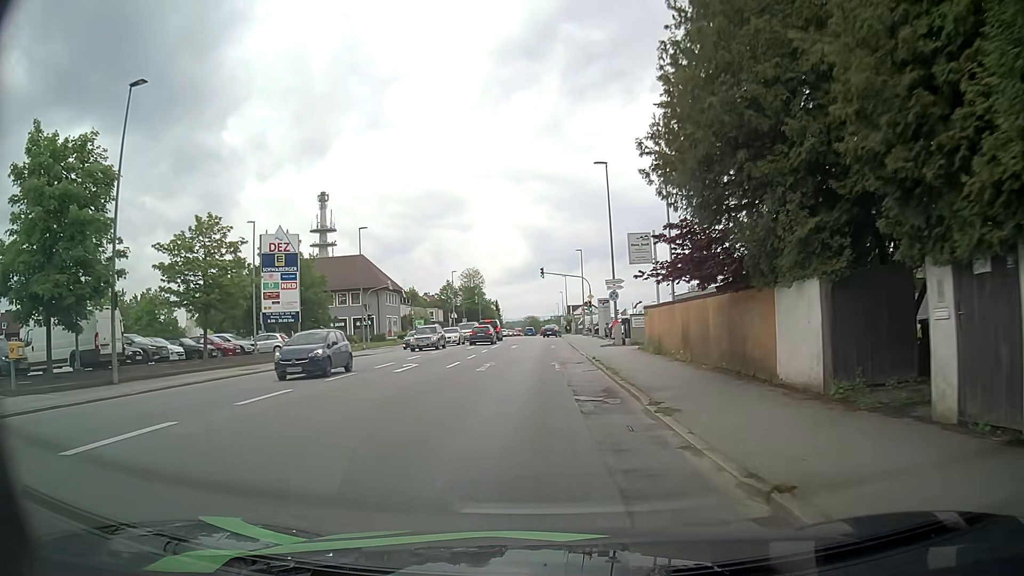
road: tertiary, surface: asphalt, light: Day
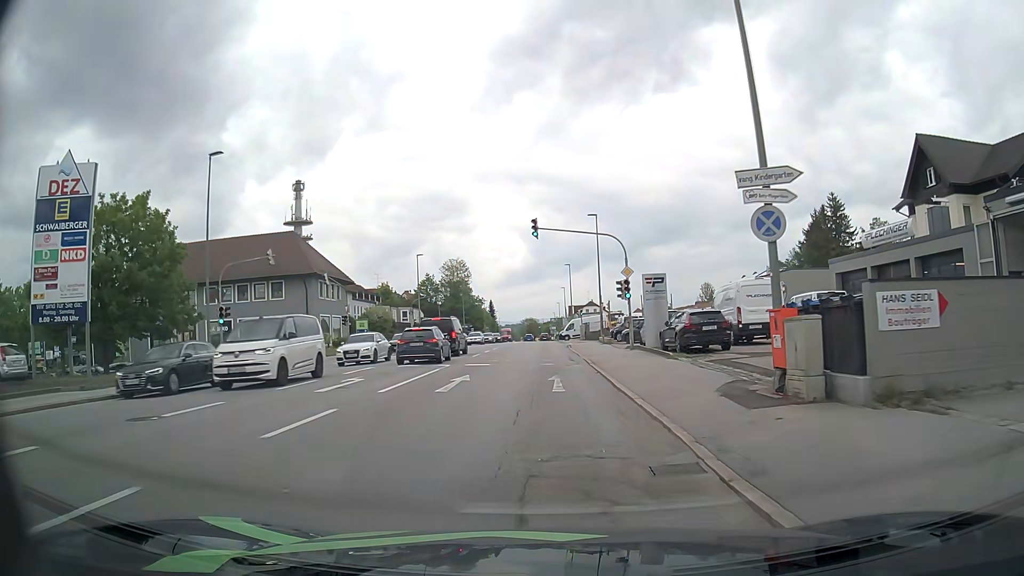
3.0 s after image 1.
(+0.4, +27.2) m; +1°
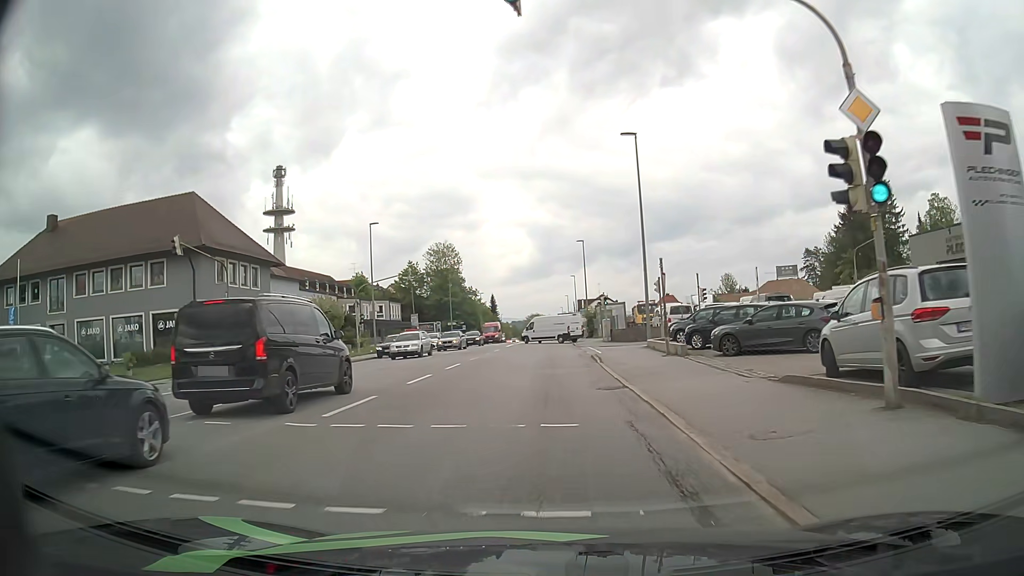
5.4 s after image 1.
(-0.2, +22.5) m; -1°
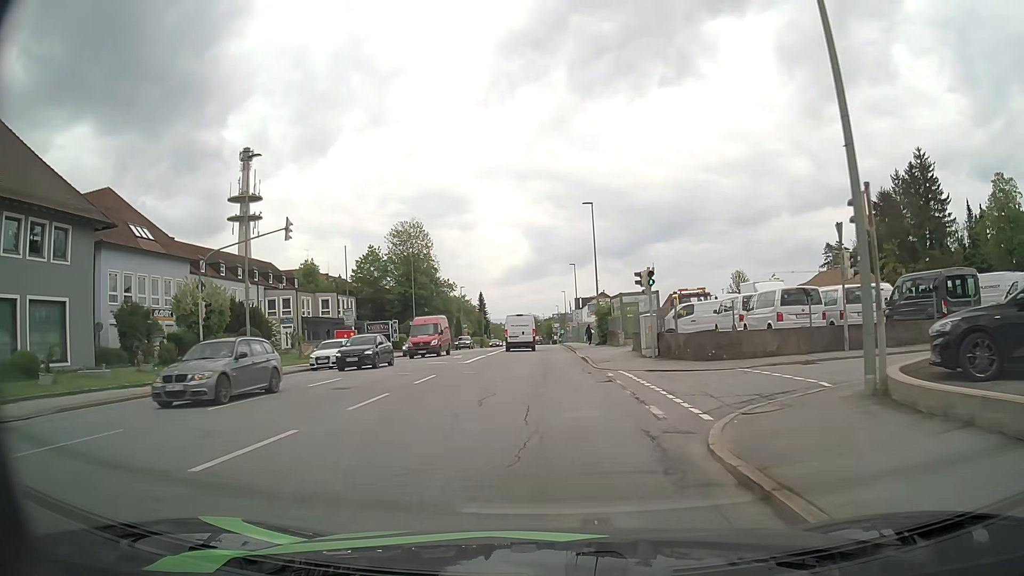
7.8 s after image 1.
(+0.1, +22.5) m; 0°
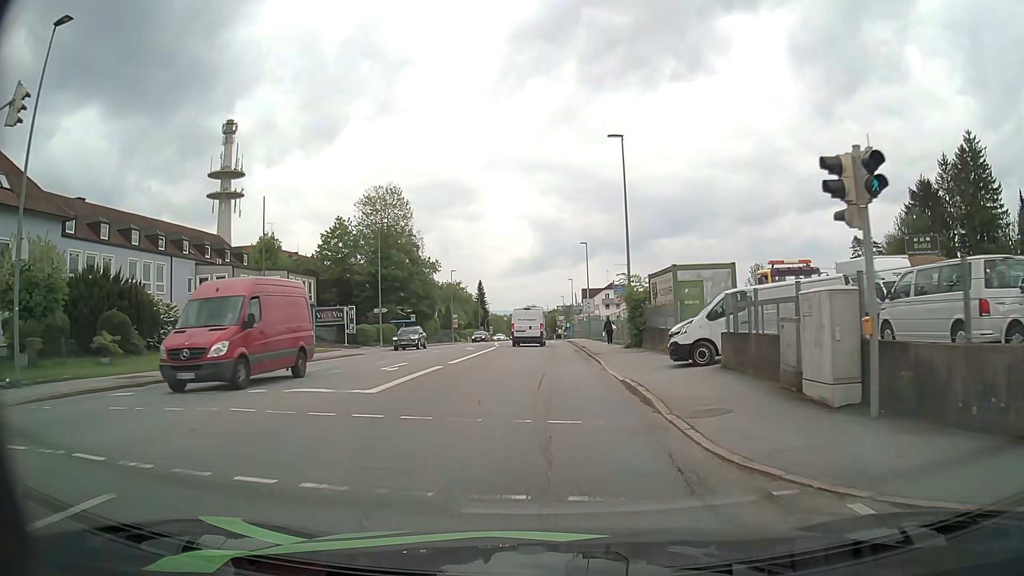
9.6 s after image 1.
(0.0, +16.4) m; 0°
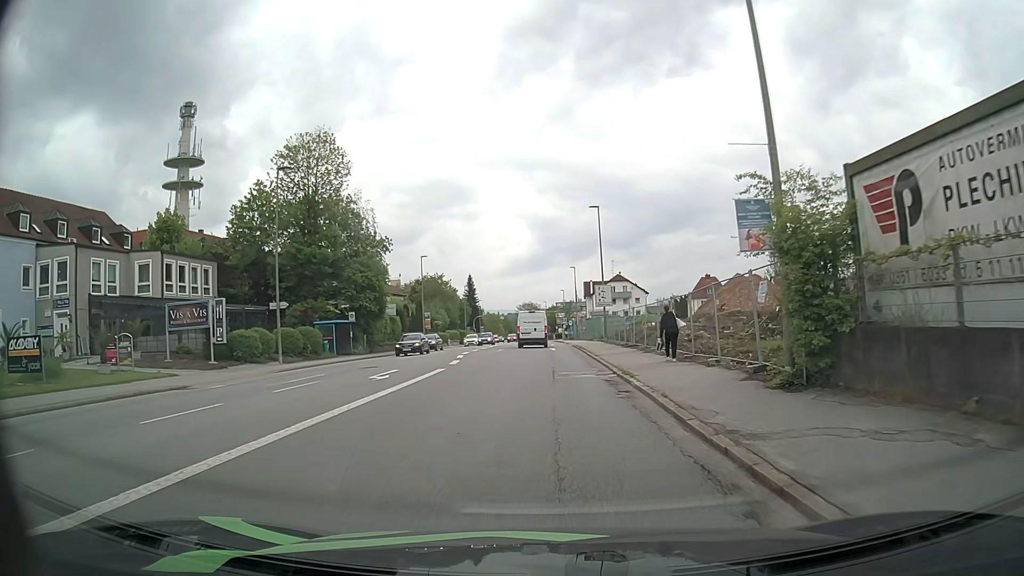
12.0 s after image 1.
(+0.1, +21.5) m; 0°
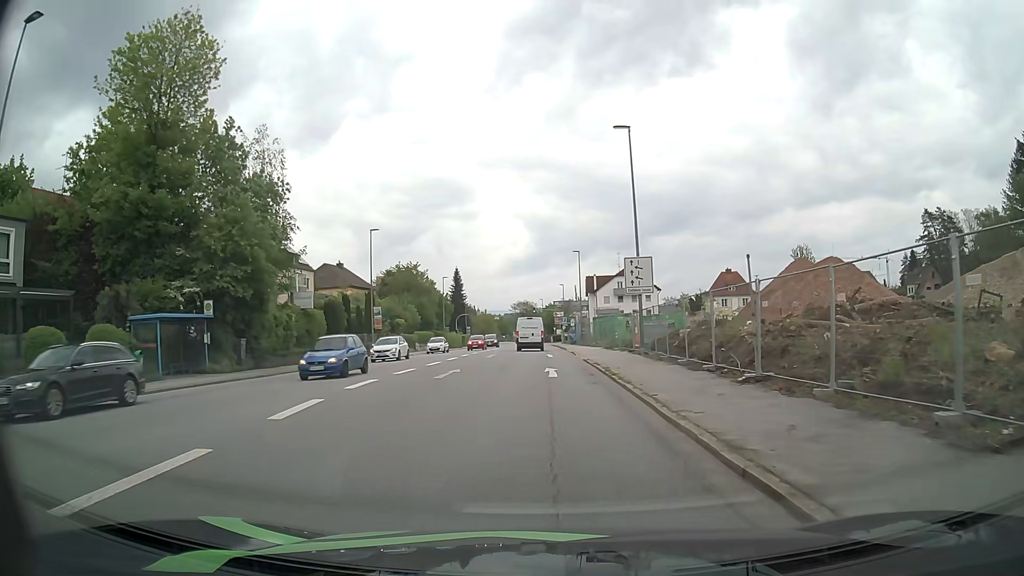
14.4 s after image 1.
(+0.1, +21.2) m; +1°
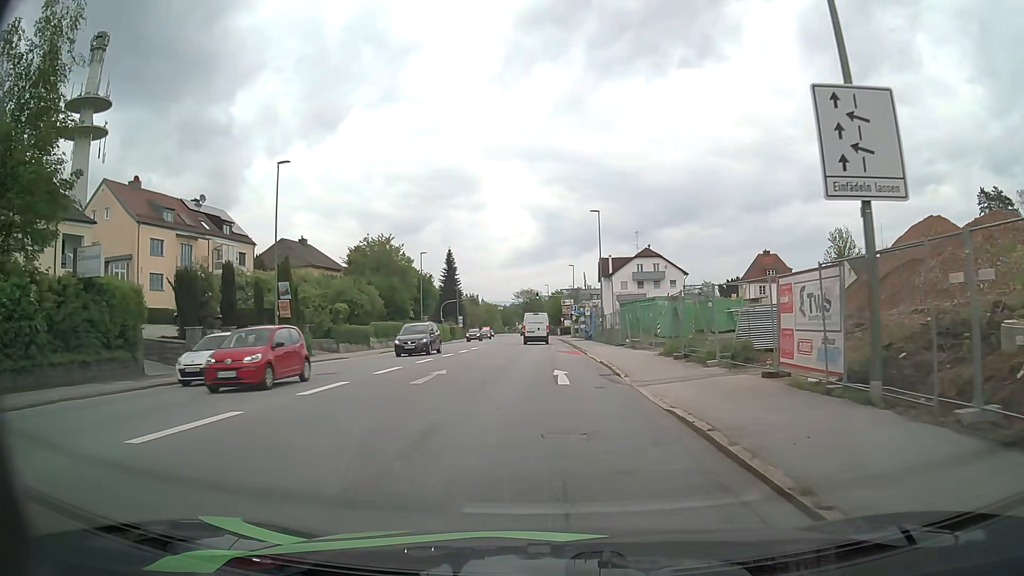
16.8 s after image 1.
(-0.2, +21.3) m; -1°
(0, +10) (0, +20) (-1, +30) (-1, +40) (-1, +50) (-2, +60) (-2, +70) (-2, +80) (-2, +90) (-3, +100) m
